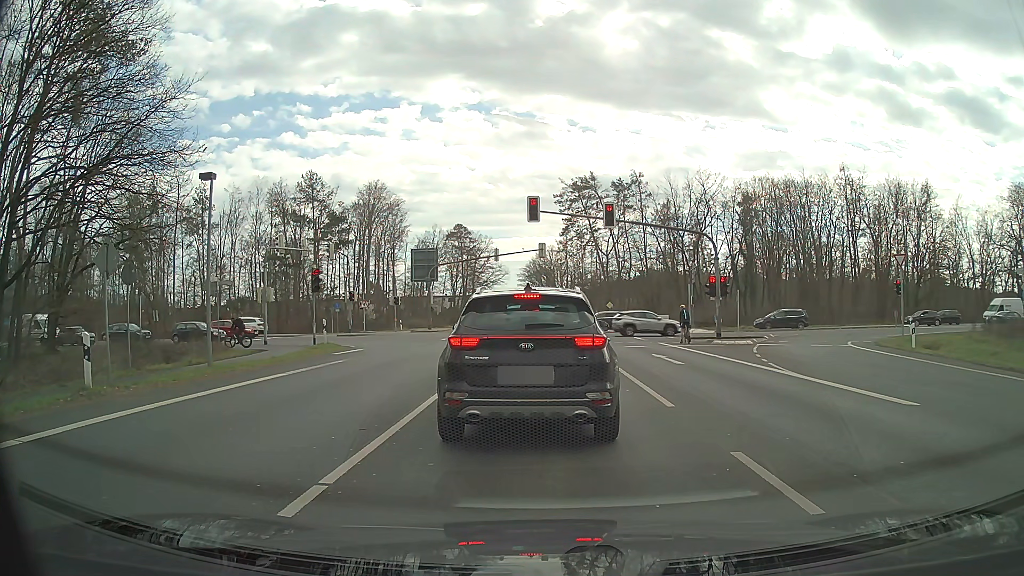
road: primary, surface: asphalt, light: Day
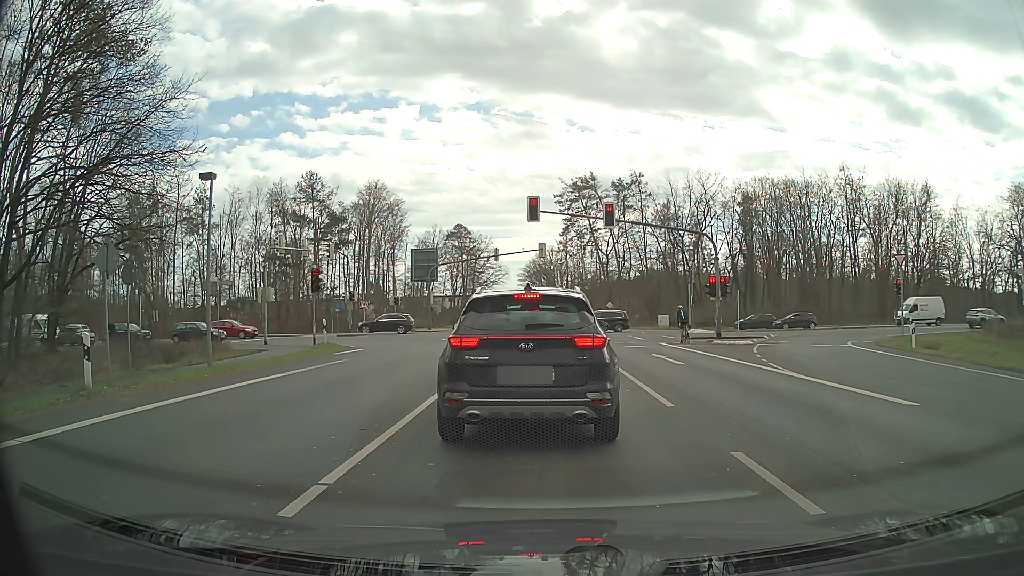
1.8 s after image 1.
(0.0, 0.0) m; 0°
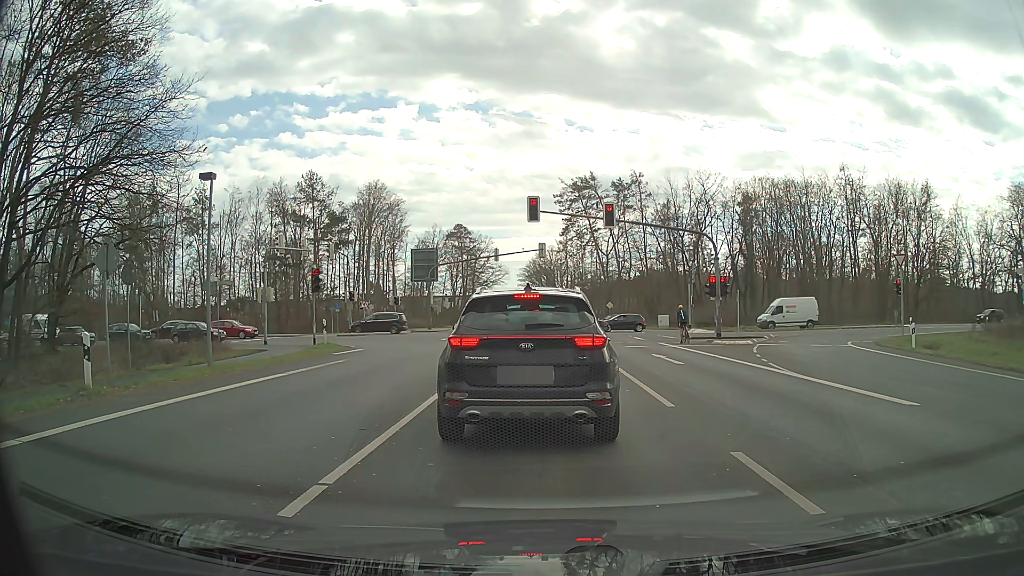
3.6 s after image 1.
(0.0, 0.0) m; 0°
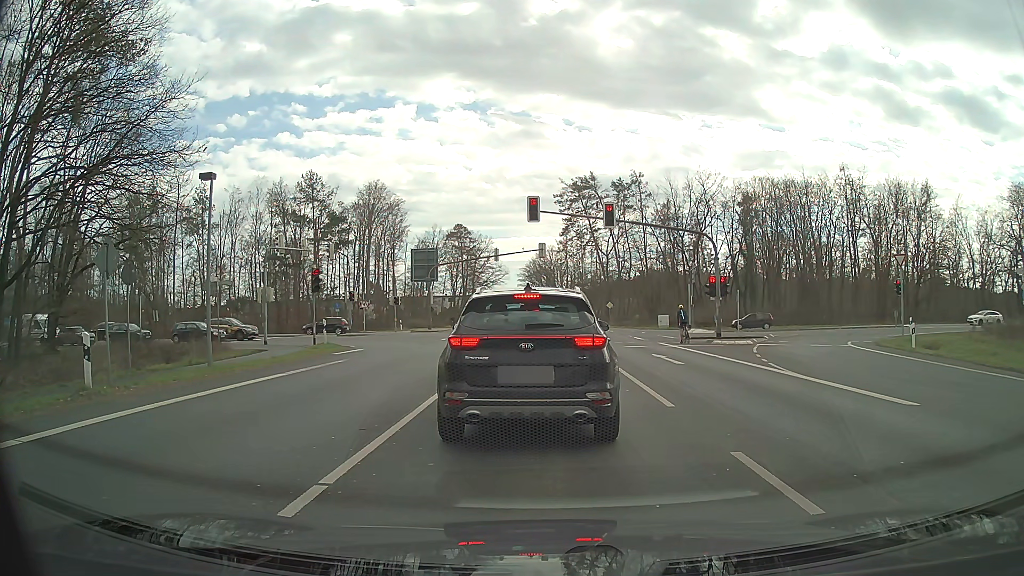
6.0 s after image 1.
(0.0, 0.0) m; 0°
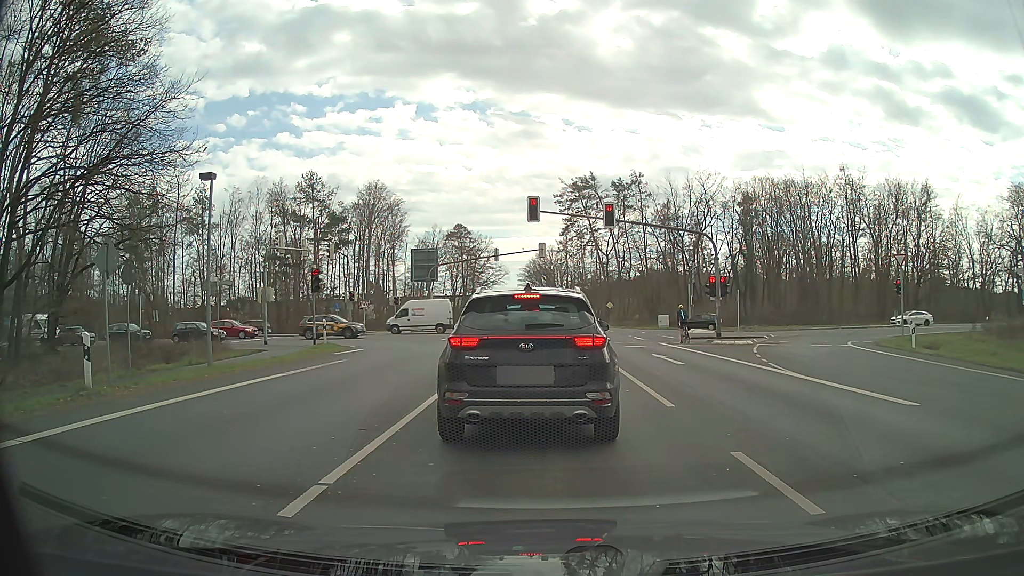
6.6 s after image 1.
(0.0, 0.0) m; 0°
(0, +10) (+1, +20) (+1, +30) (+1, +40) (-3, +49) (-10, +56) (-20, +58) (-30, +58) (-40, +58) (-50, +57) m
